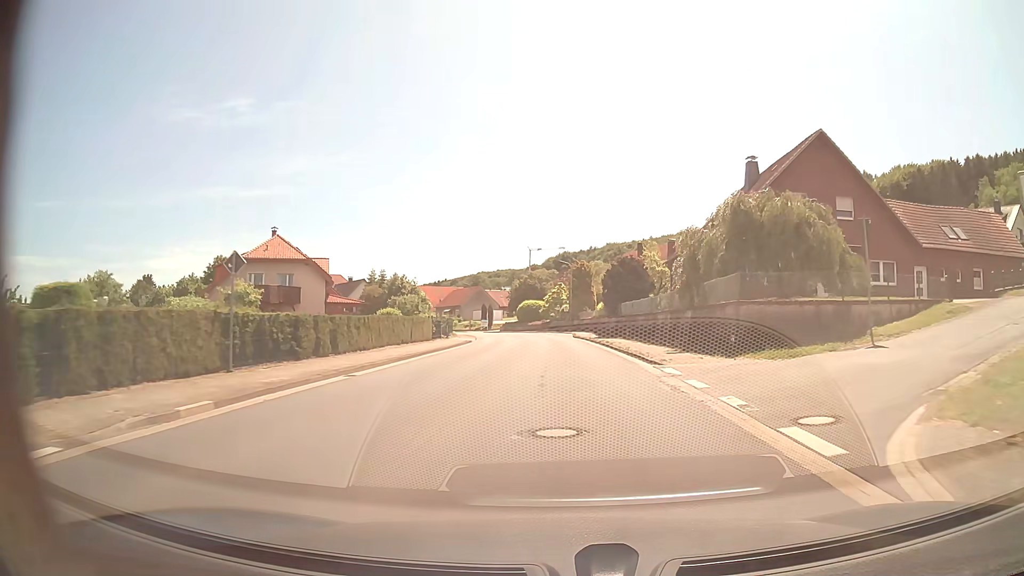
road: tertiary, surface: asphalt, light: Day
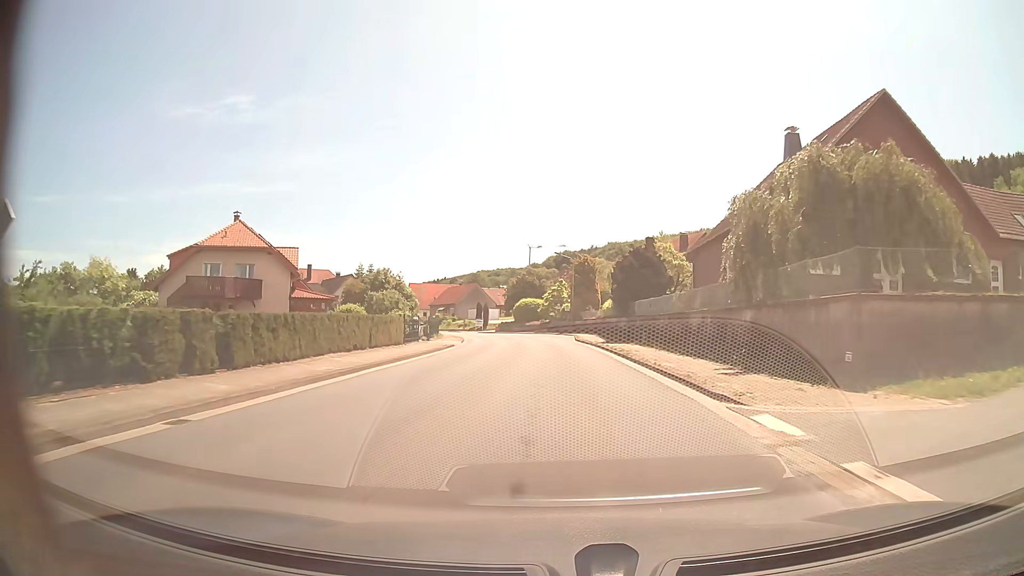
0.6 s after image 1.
(0.0, +7.8) m; 0°
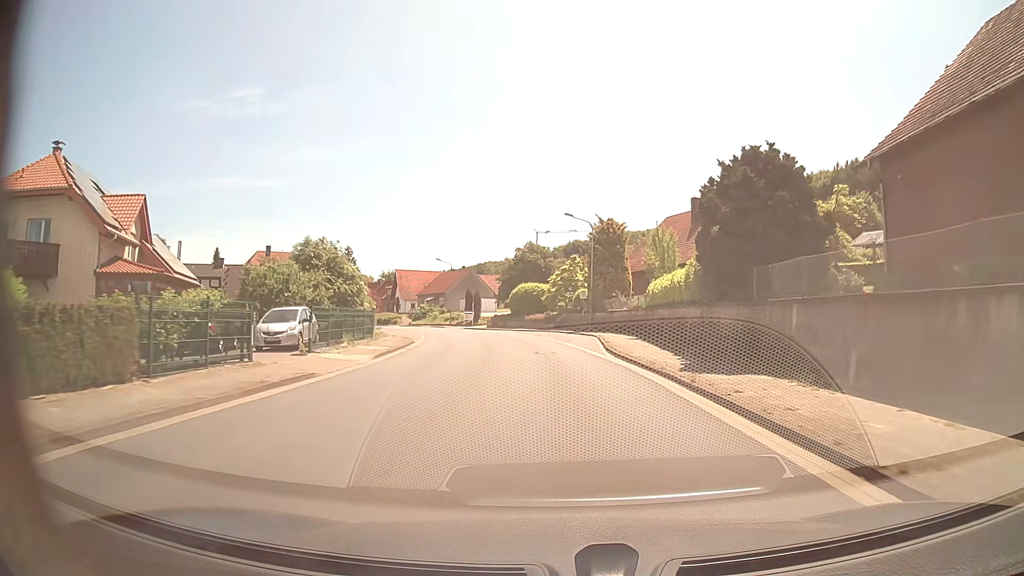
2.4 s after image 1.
(-0.2, +23.6) m; -1°
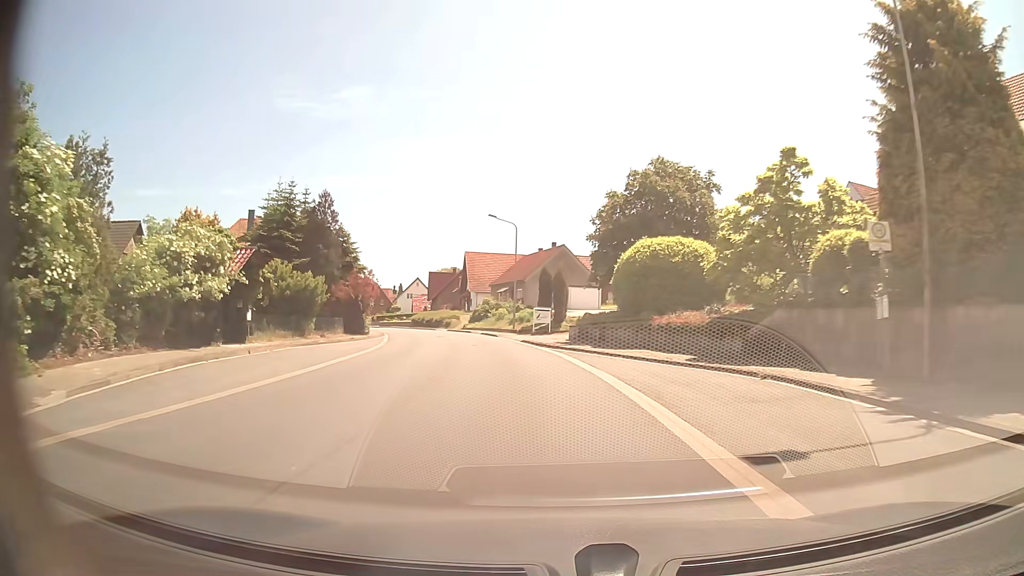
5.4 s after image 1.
(-1.9, +39.3) m; -9°
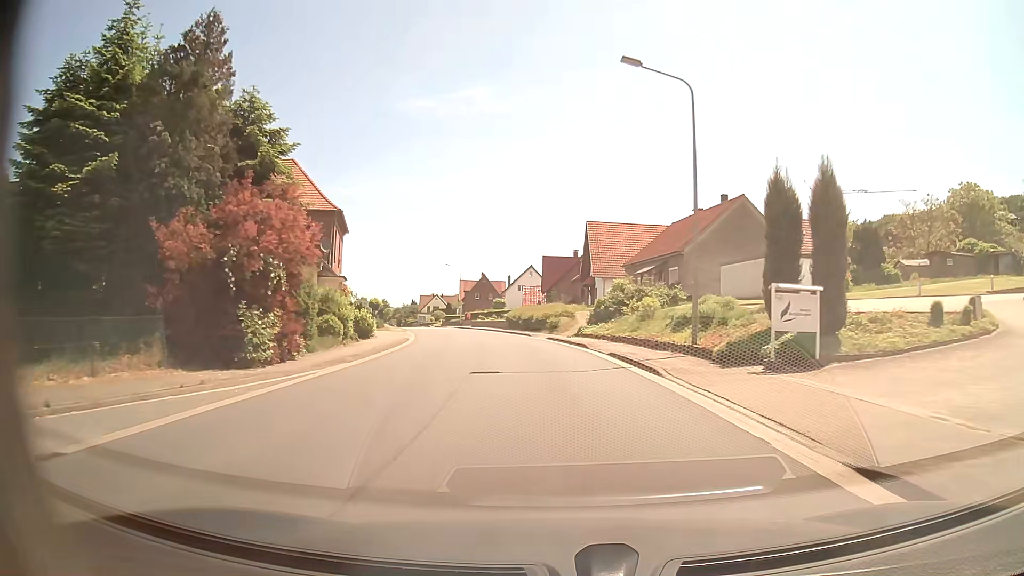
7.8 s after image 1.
(-3.2, +31.2) m; -11°
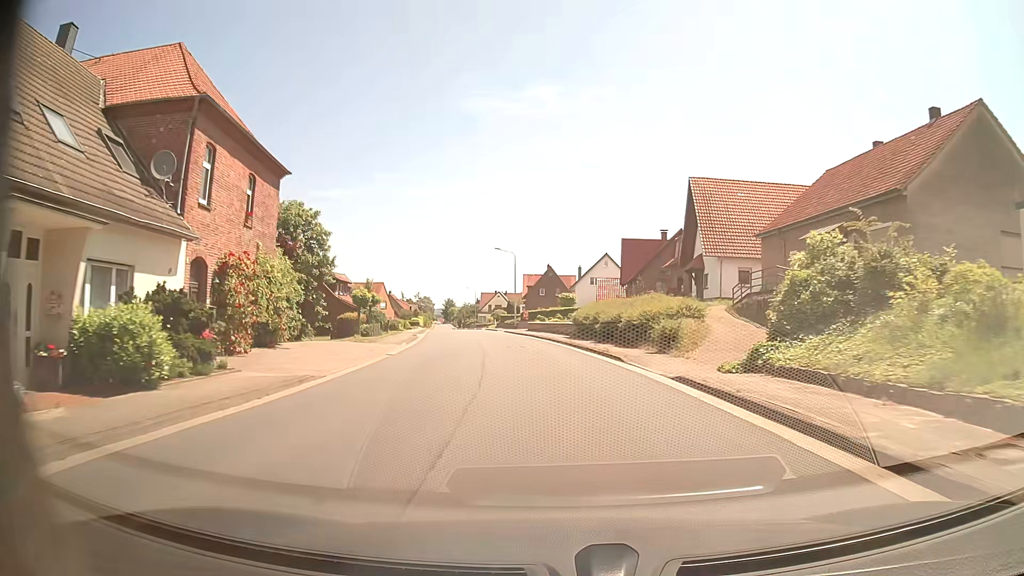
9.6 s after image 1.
(-1.4, +23.5) m; -6°
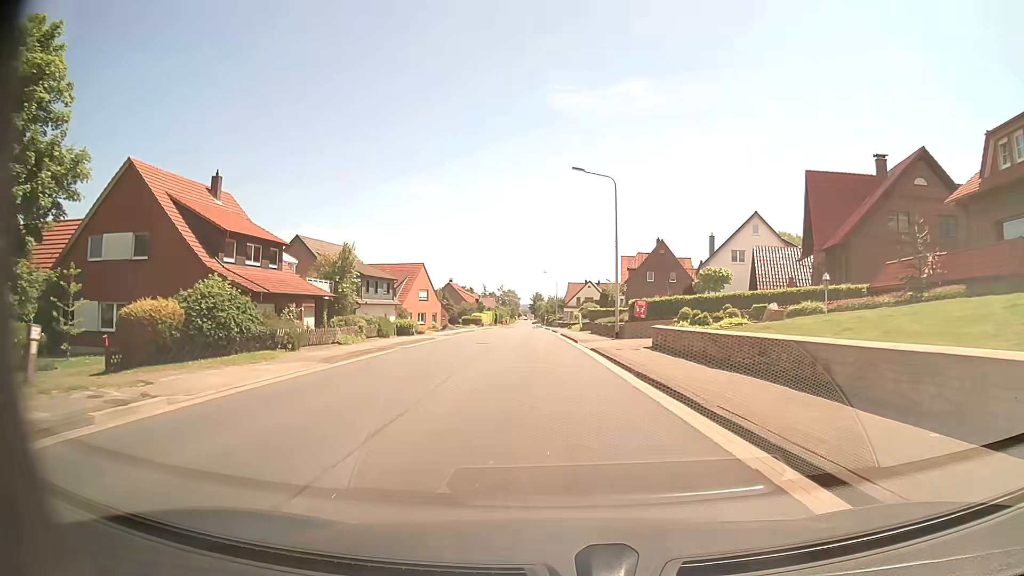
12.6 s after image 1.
(-2.9, +39.0) m; -8°
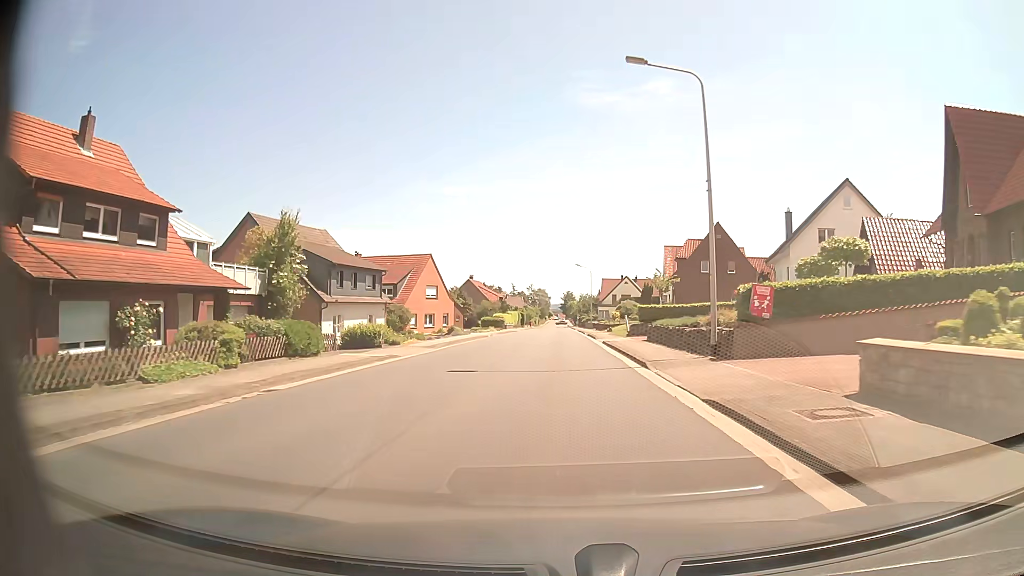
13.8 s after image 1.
(-0.3, +15.6) m; -2°
(0, +10) (0, +20) (0, +30) (0, +40) (0, +50) (0, +60) (0, +70) (0, +80) (0, +90) (0, +100) m
